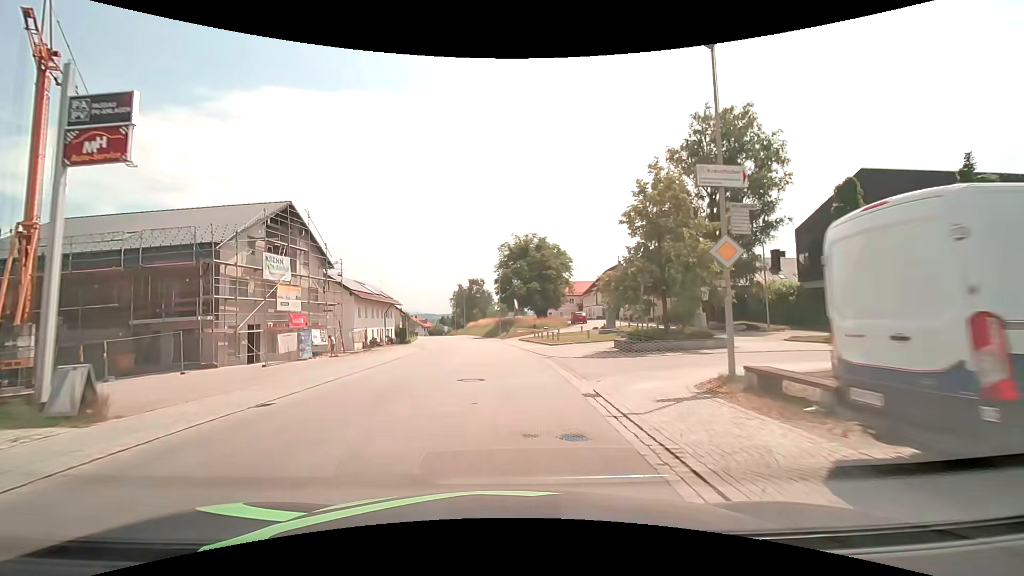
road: secondary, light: Day
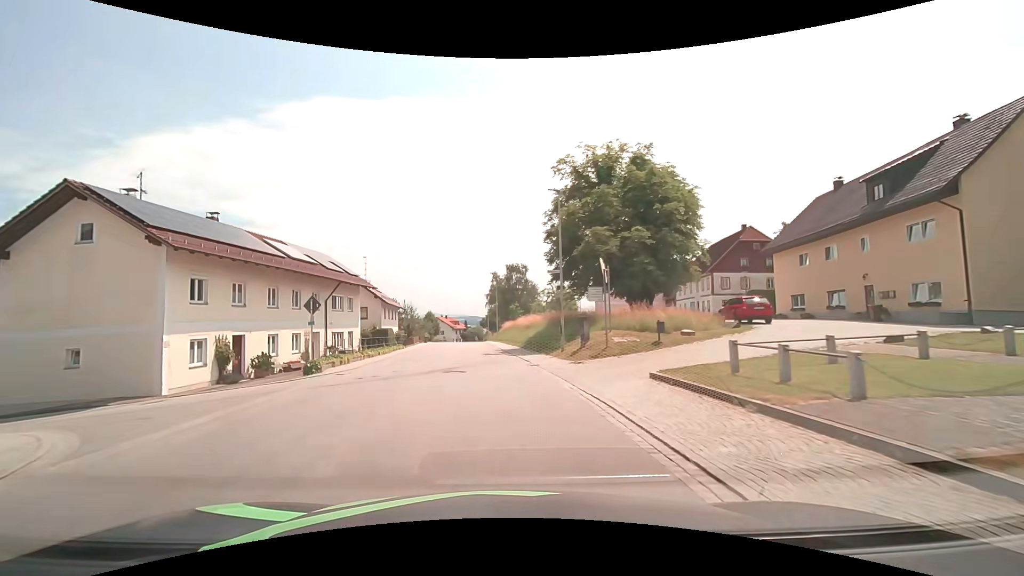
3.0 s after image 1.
(-1.2, +36.3) m; -5°
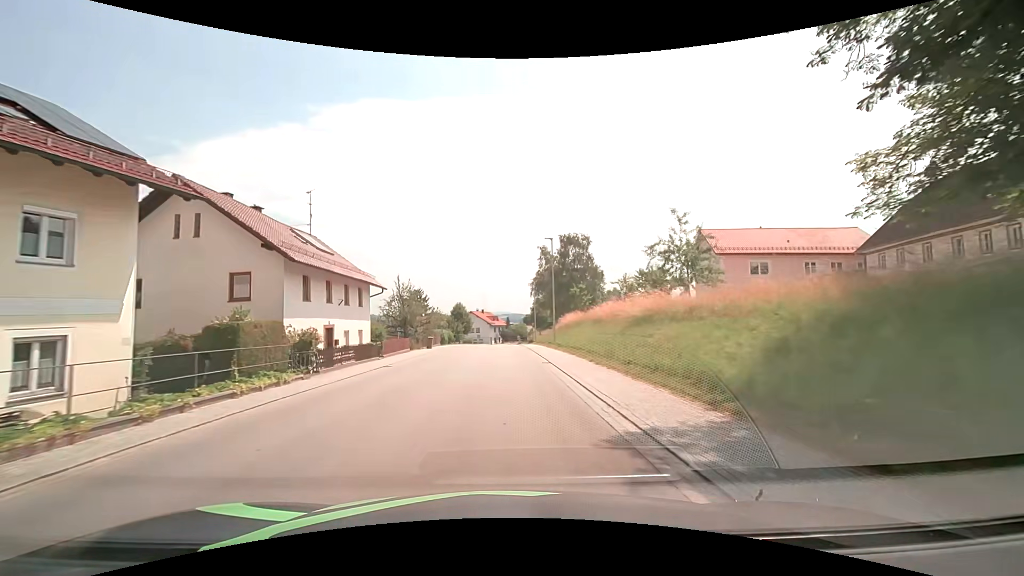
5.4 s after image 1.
(-1.8, +29.7) m; -6°
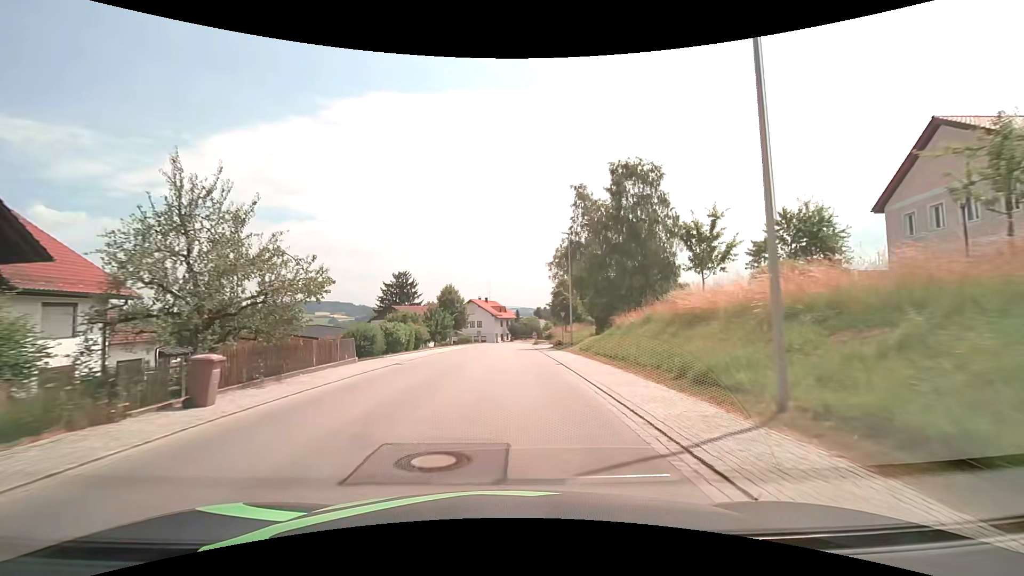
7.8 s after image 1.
(+0.1, +30.2) m; -1°
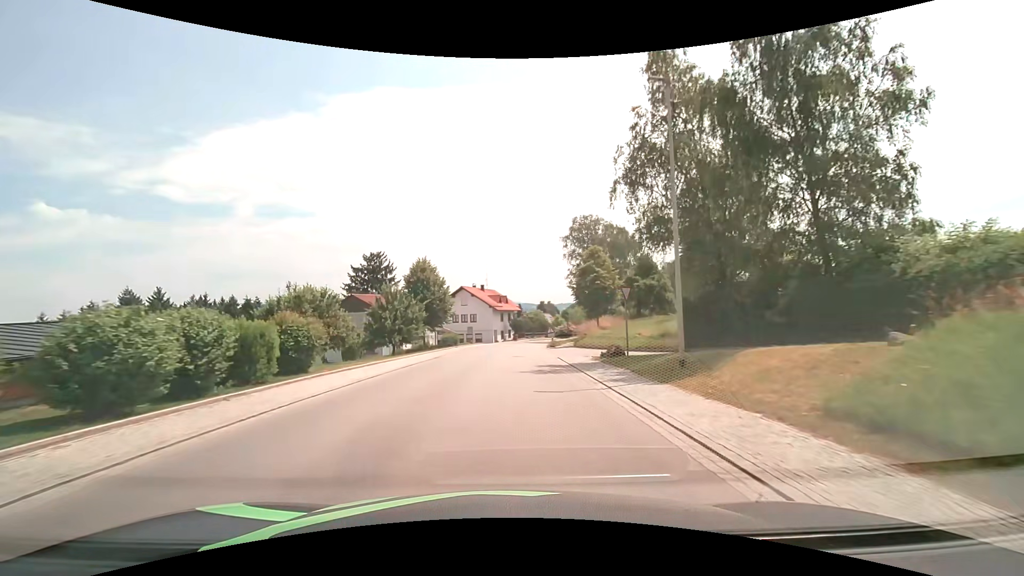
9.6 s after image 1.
(0.0, +23.0) m; 0°
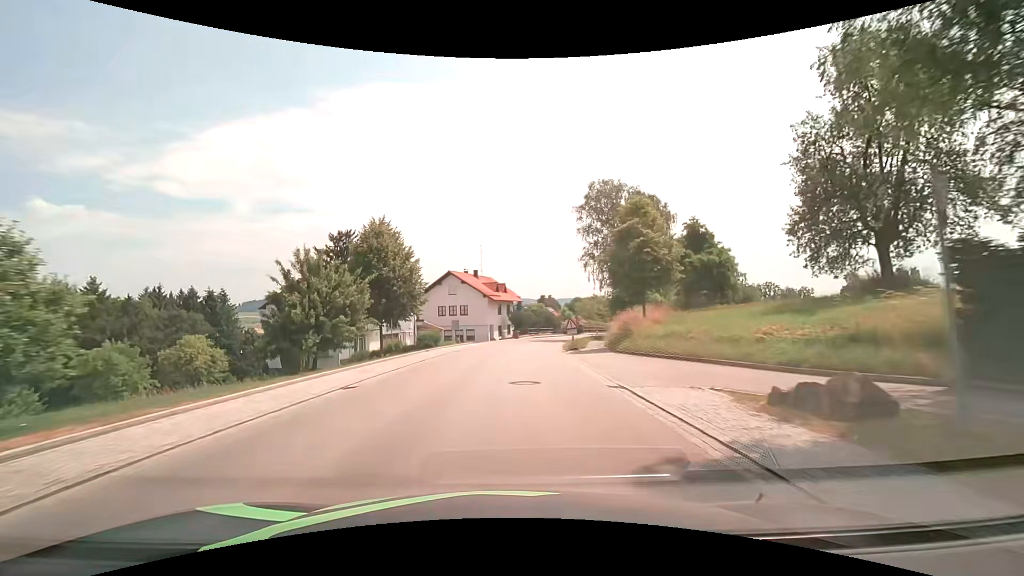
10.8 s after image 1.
(0.0, +15.5) m; 0°
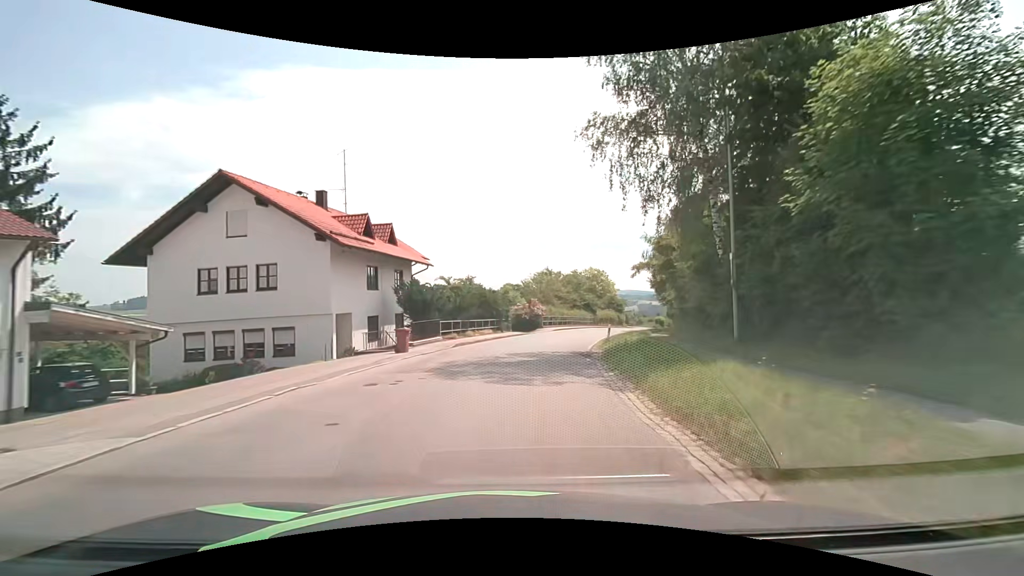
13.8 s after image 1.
(+2.0, +38.5) m; +9°
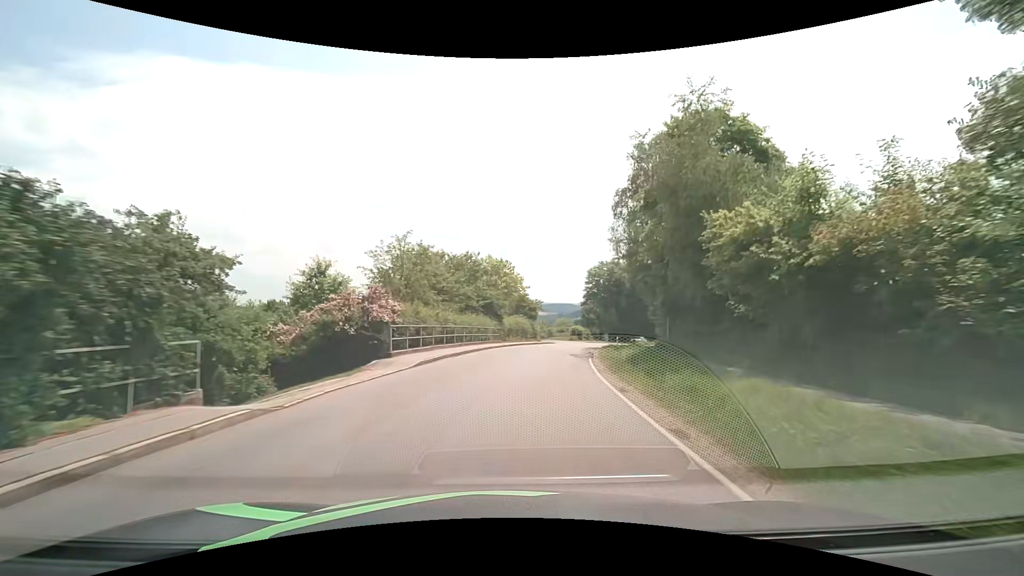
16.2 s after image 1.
(+3.3, +30.4) m; +13°
(0, +10) (+1, +20) (+3, +30) (+5, +40) (+8, +49) (+11, +59) (+14, +68) (+19, +77) (+23, +86) (+29, +94) m
